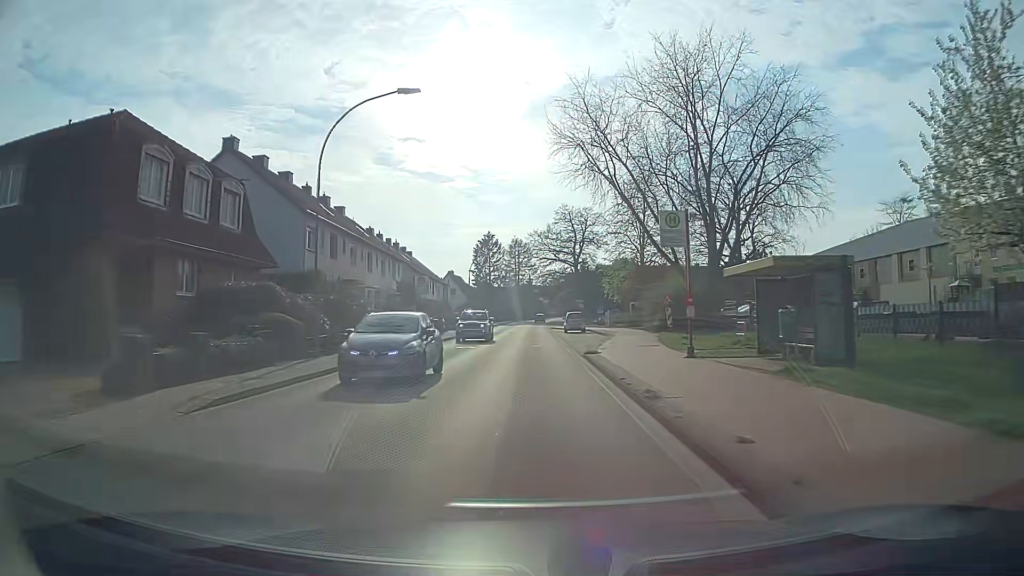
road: secondary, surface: asphalt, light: Day
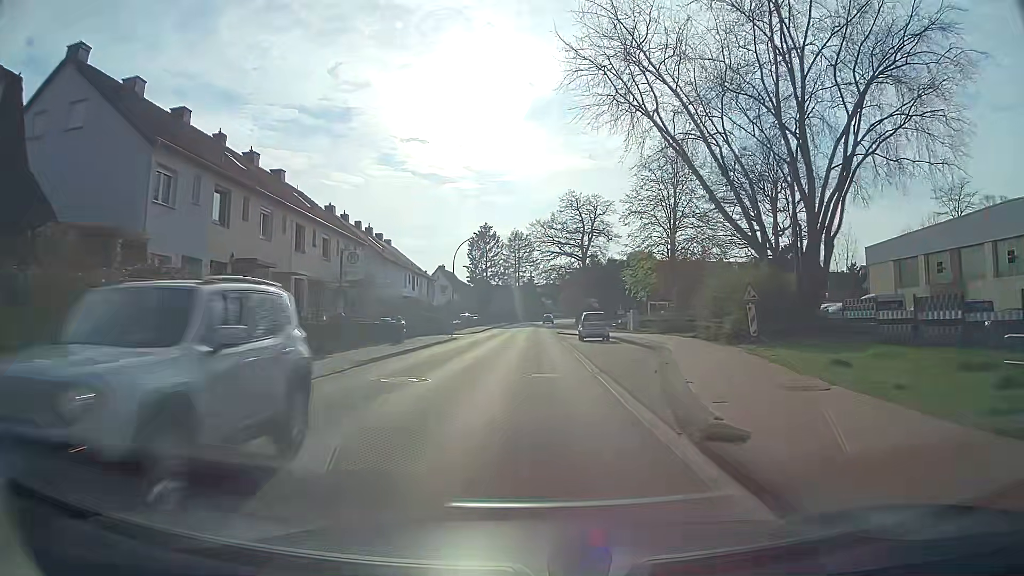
(0.0, +14.8) m; 0°
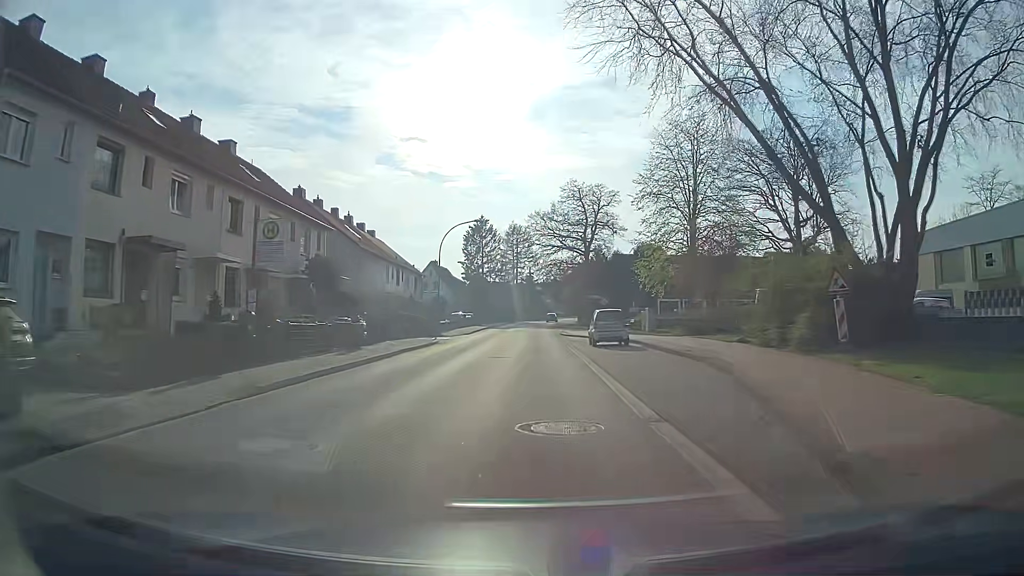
(0.0, +7.5) m; 0°
(0, +10) (0, +20) (0, +30) (0, +40) (0, +50) (0, +60) (0, +70) (+1, +80) (+1, +90) (+2, +100) m
